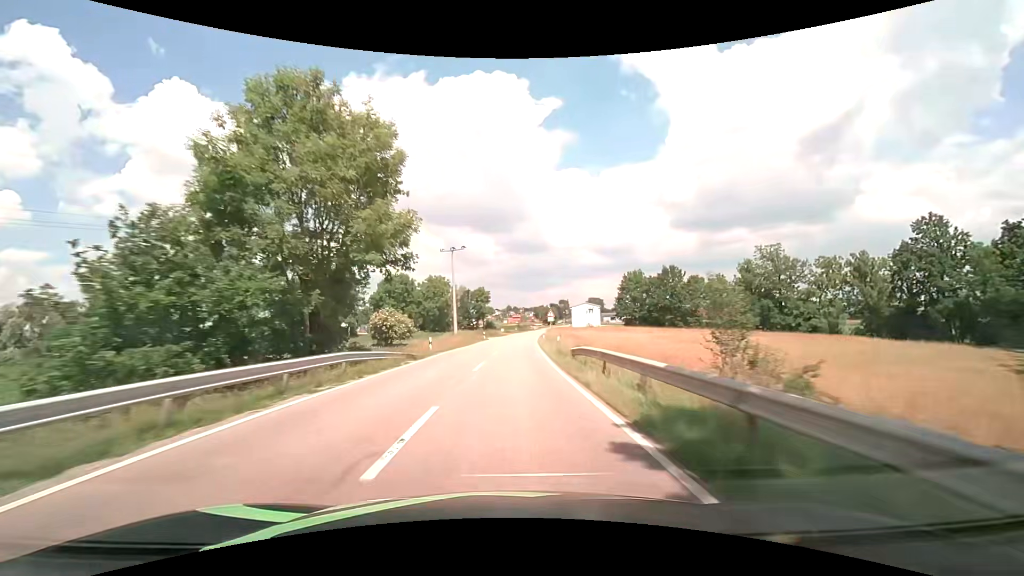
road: tertiary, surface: asphalt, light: Day
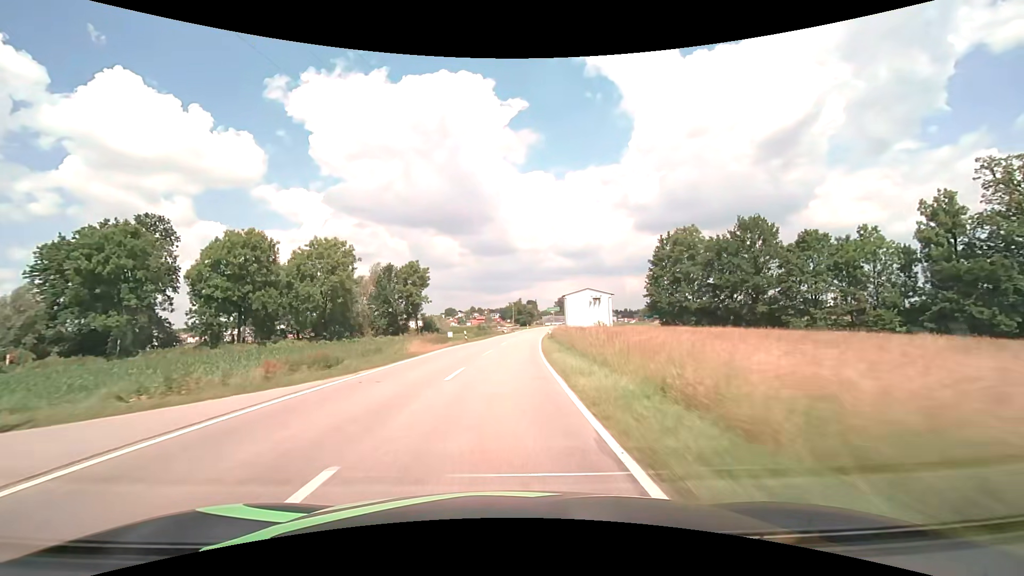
(+2.5, +64.0) m; +4°
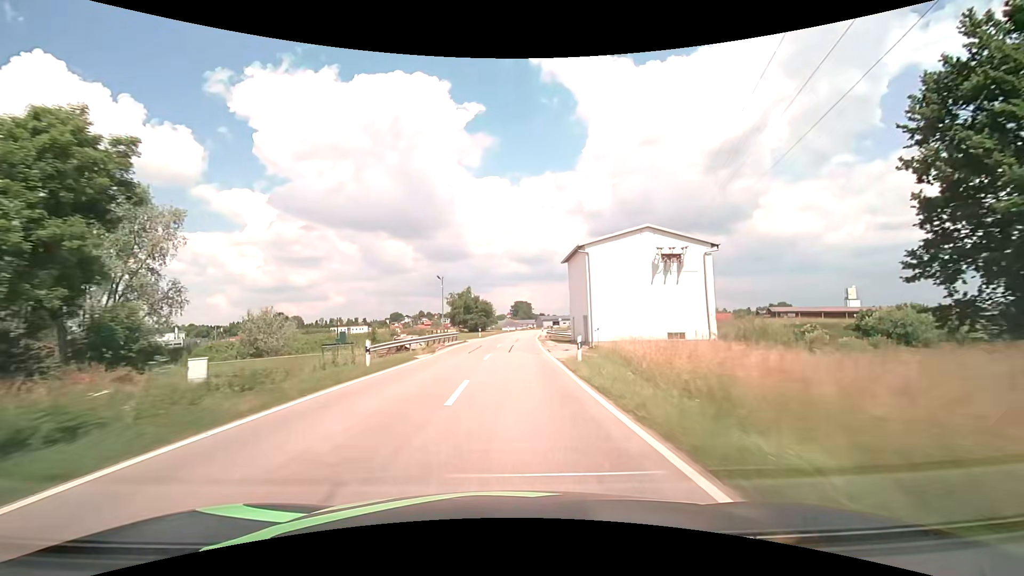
(+2.6, +64.1) m; +5°
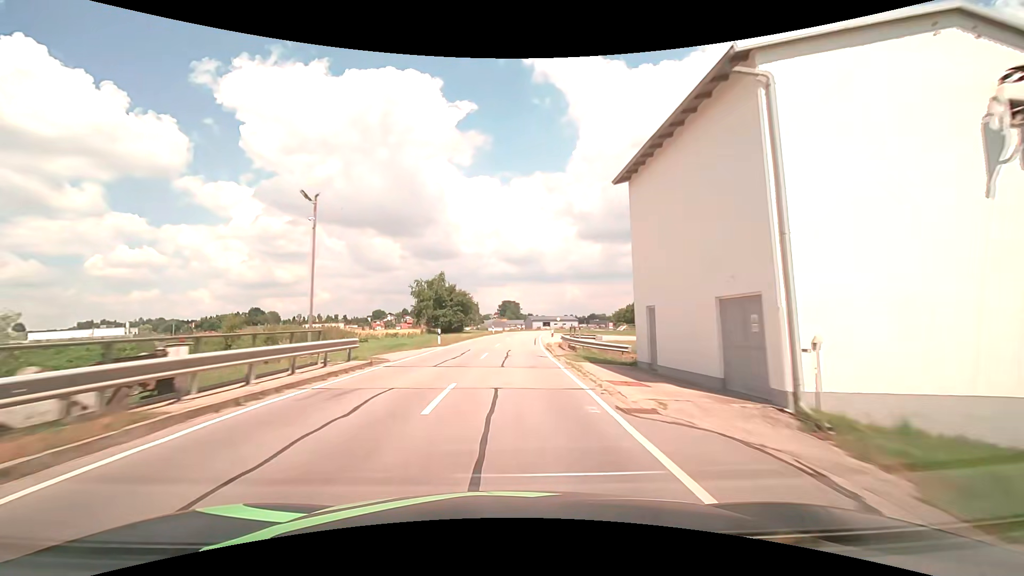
(+0.2, +25.5) m; +1°
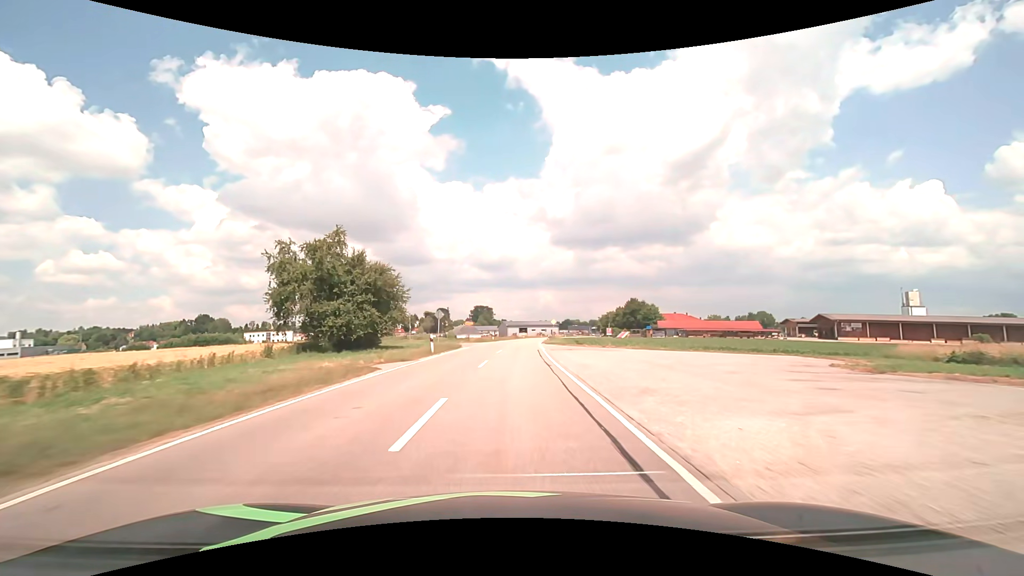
(+0.9, +37.8) m; +3°
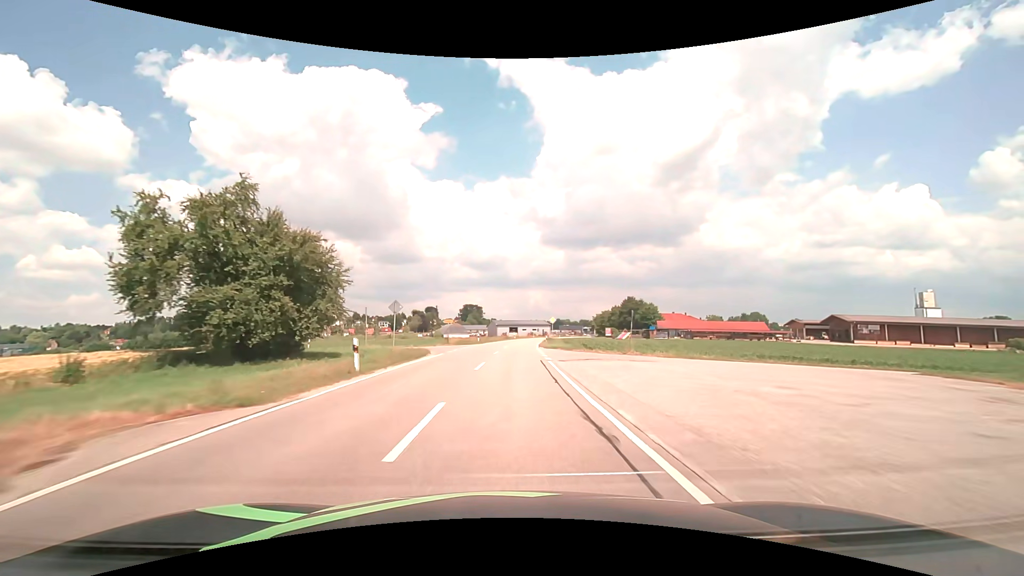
(+0.1, +12.5) m; +1°
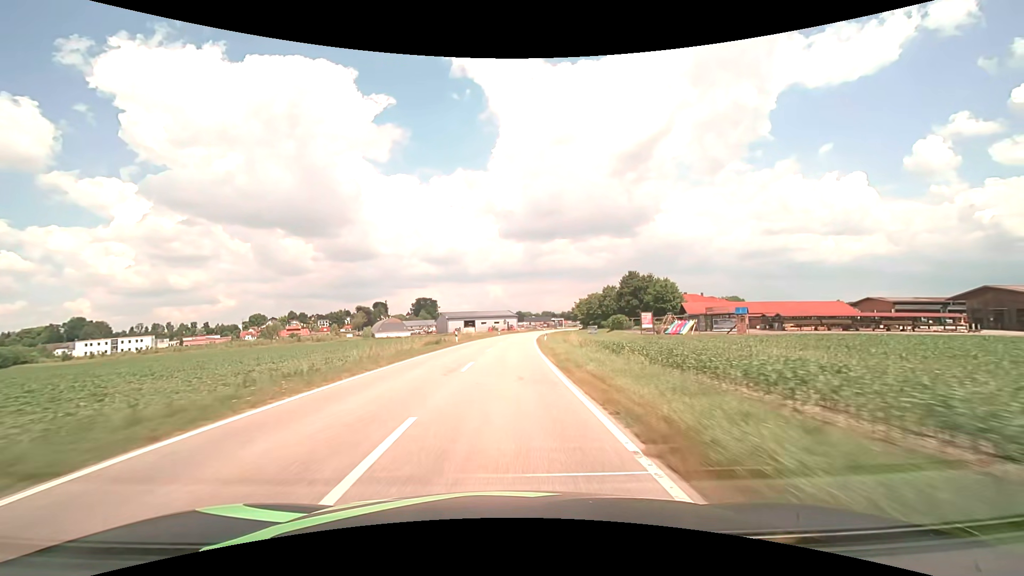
(+2.7, +62.0) m; +5°
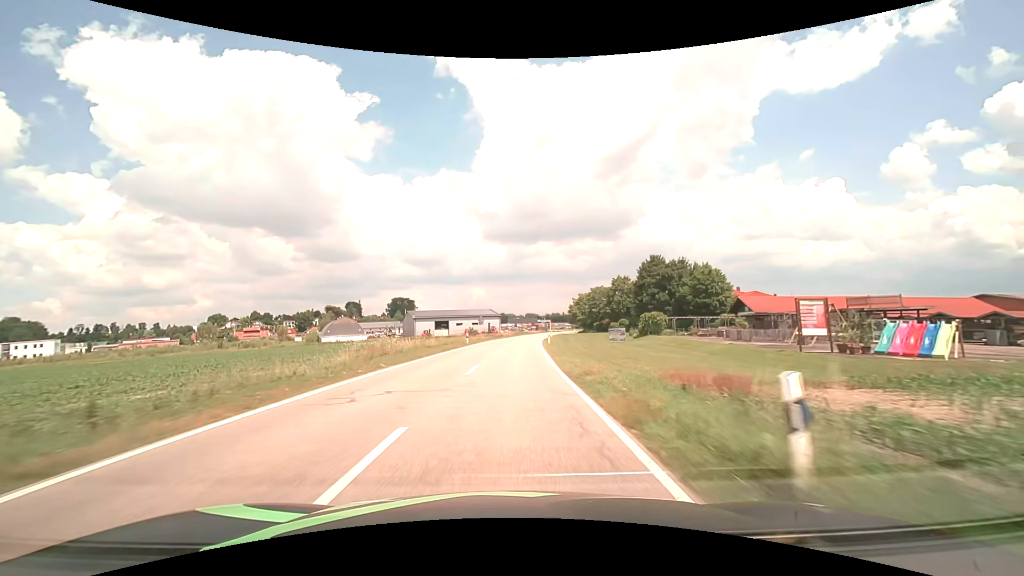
(+0.7, +37.1) m; +2°
(0, +10) (0, +20) (0, +30) (+1, +40) (+2, +50) (+2, +60) (+3, +70) (+4, +80) (+5, +90) (+7, +100) m
